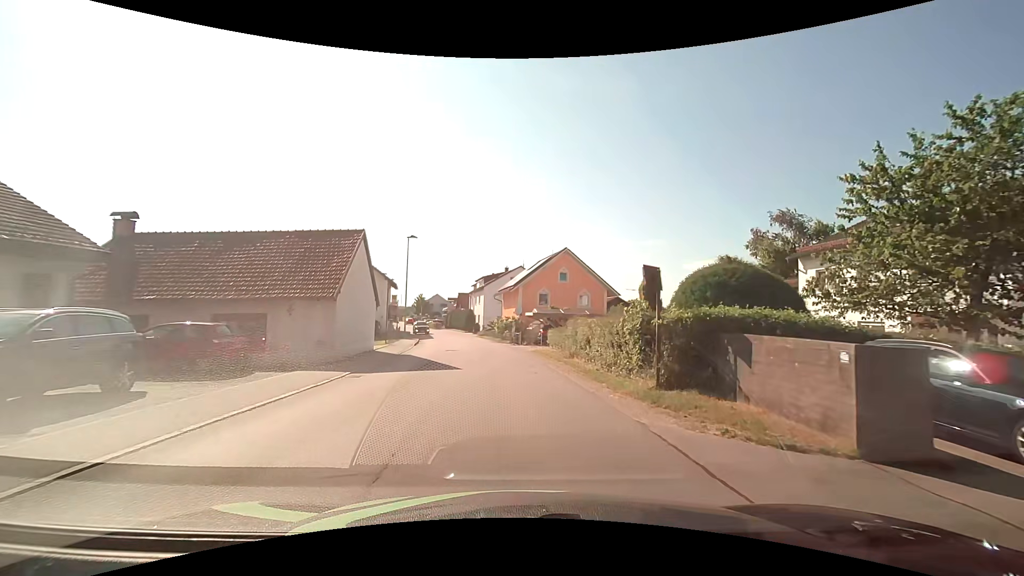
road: unclassified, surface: asphalt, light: Day
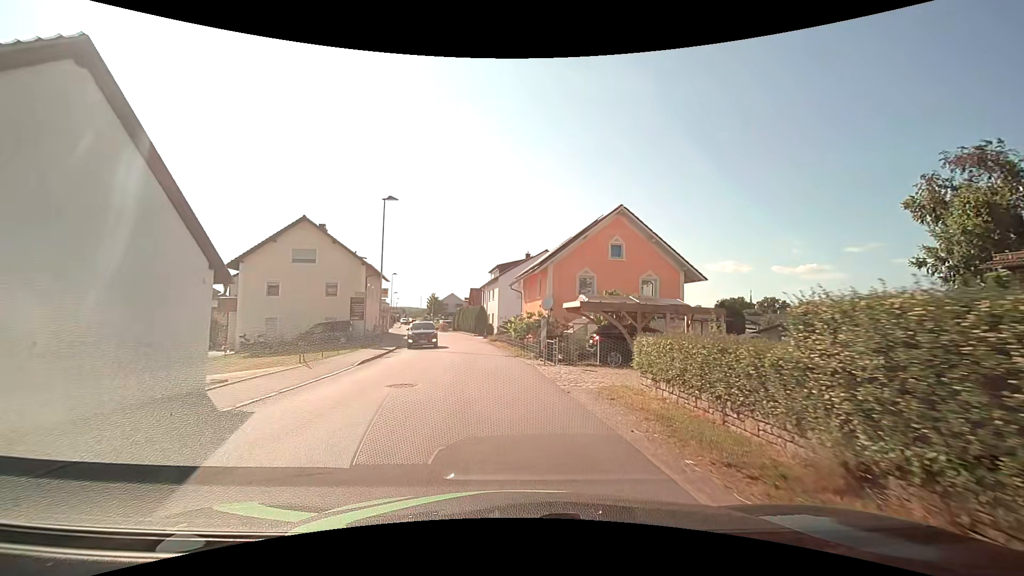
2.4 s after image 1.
(-0.3, +16.0) m; -2°
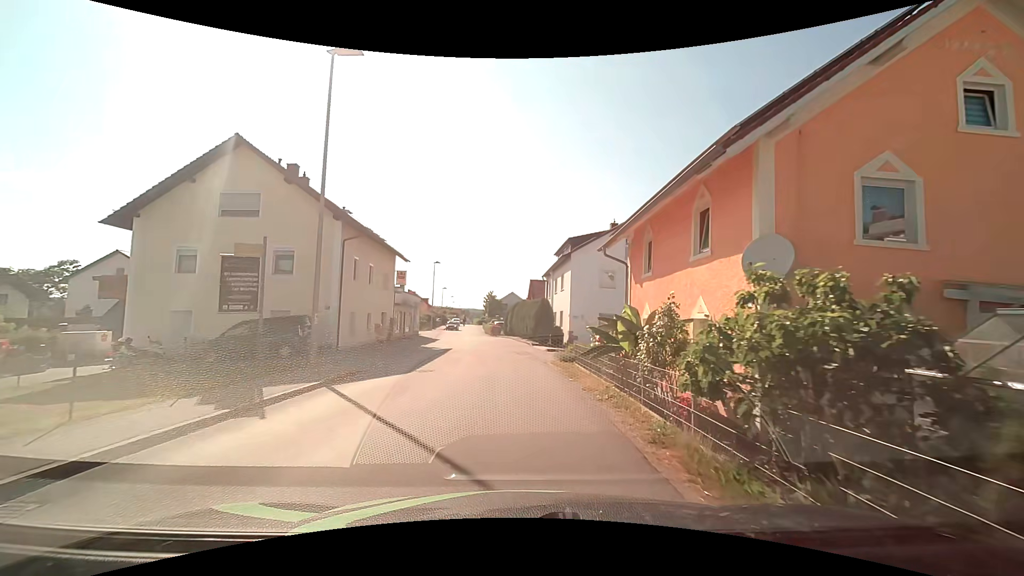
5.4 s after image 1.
(-1.1, +19.4) m; -7°
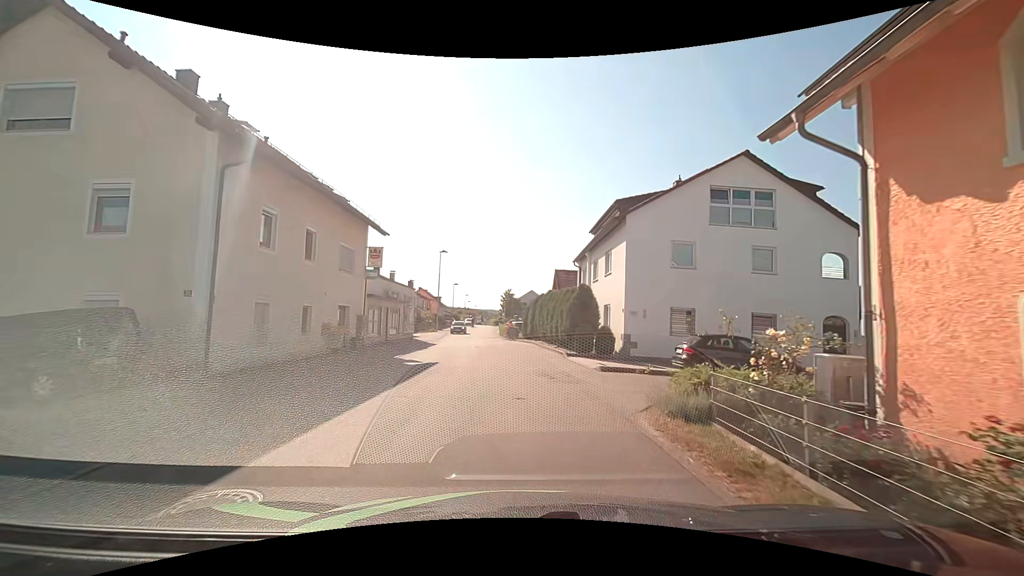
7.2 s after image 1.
(-0.4, +11.8) m; -3°
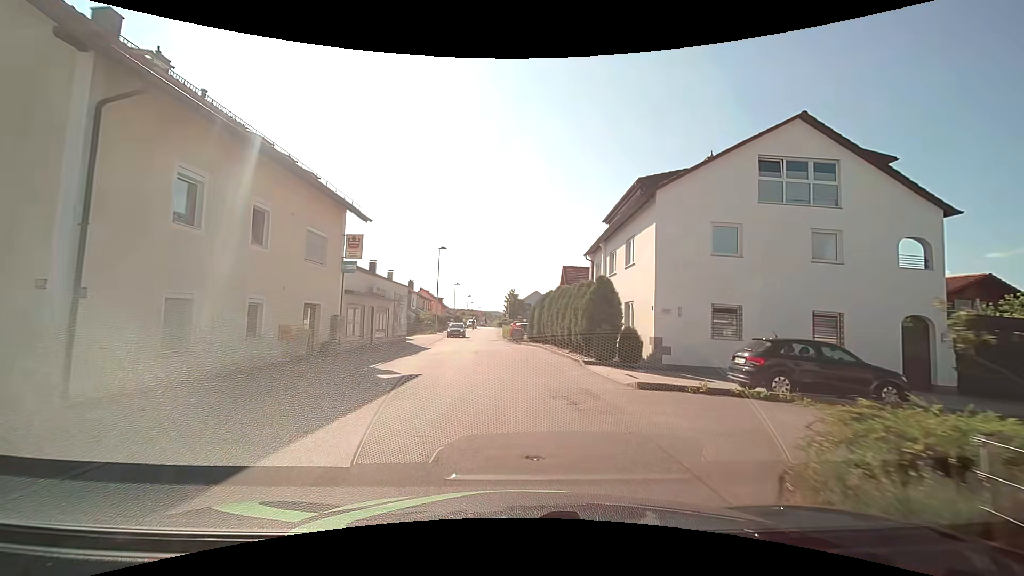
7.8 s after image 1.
(0.0, +4.1) m; 0°
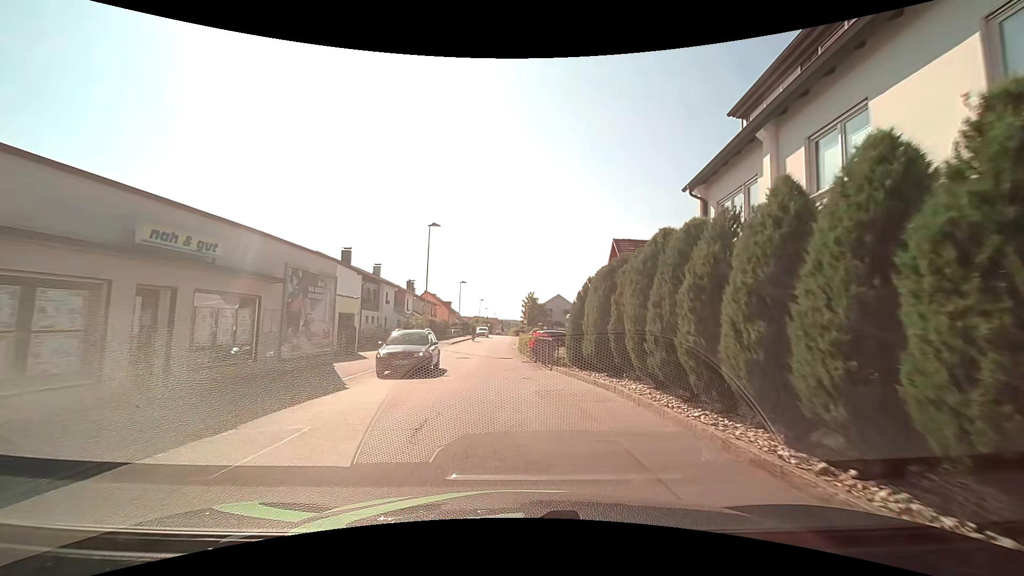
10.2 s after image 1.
(-0.3, +17.2) m; -2°
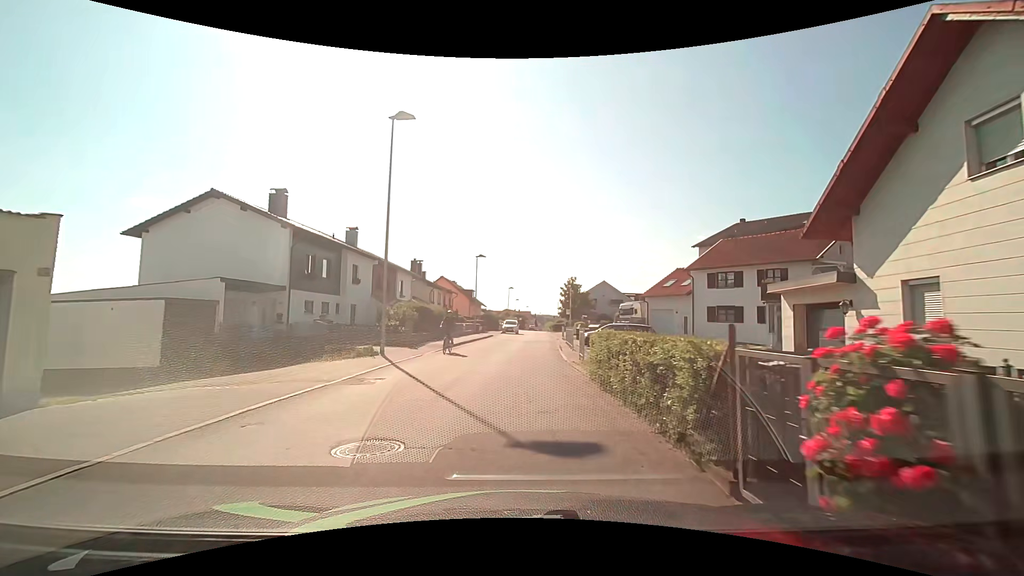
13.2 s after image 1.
(-0.5, +20.8) m; -3°
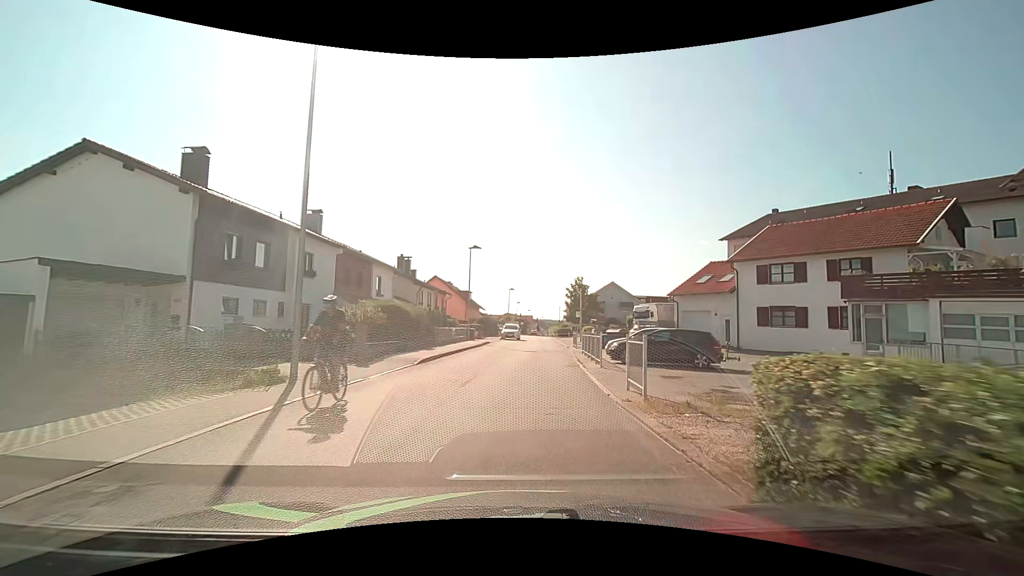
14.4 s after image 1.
(0.0, +8.1) m; -1°
(0, +10) (+1, +20) (+2, +30) (+3, +40) (+3, +50) (+4, +60) (+5, +70) (+5, +80) (+6, +90) (+6, +100) m
